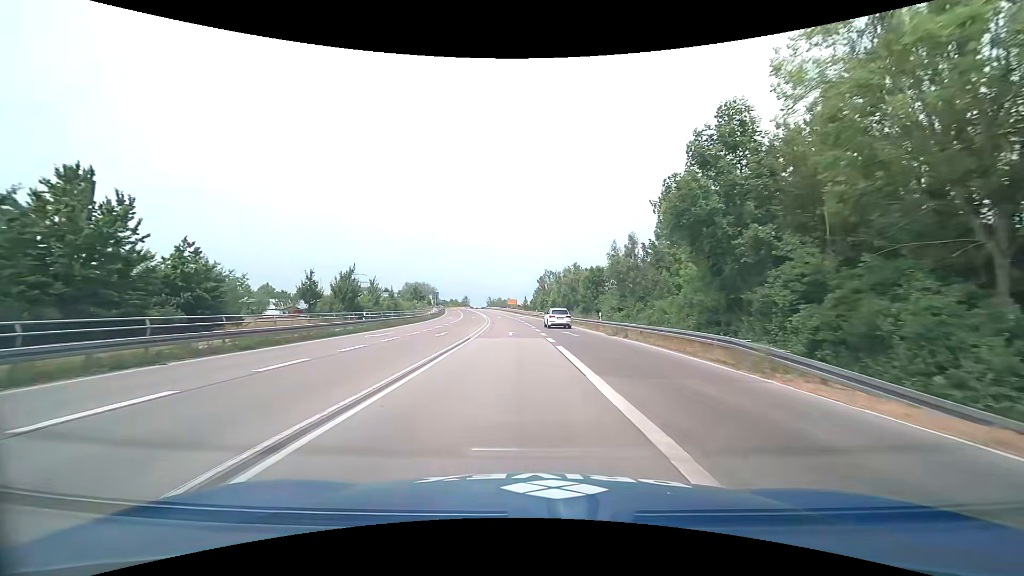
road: trunk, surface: asphalt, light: Day
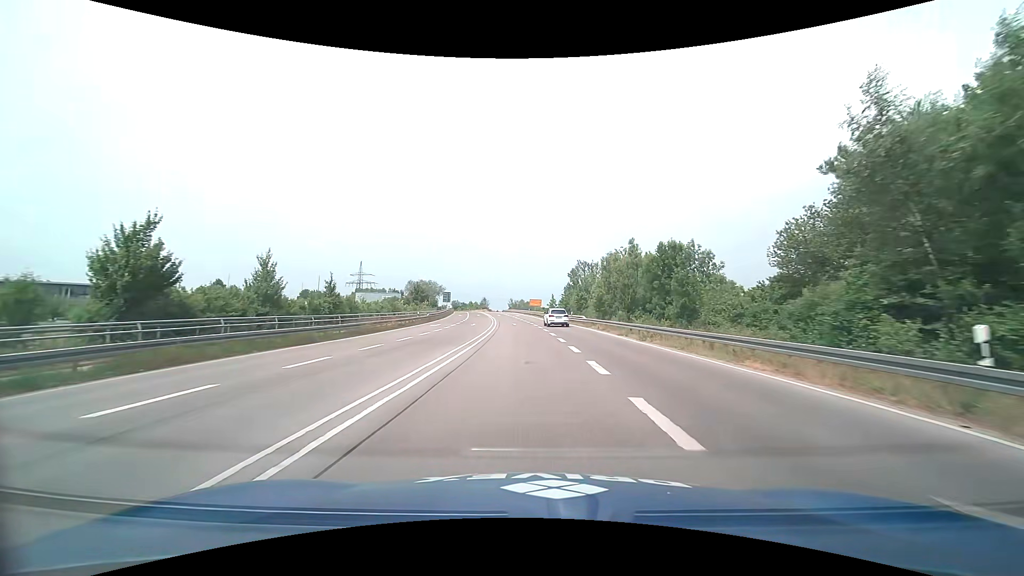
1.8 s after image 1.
(-0.9, +29.2) m; -3°
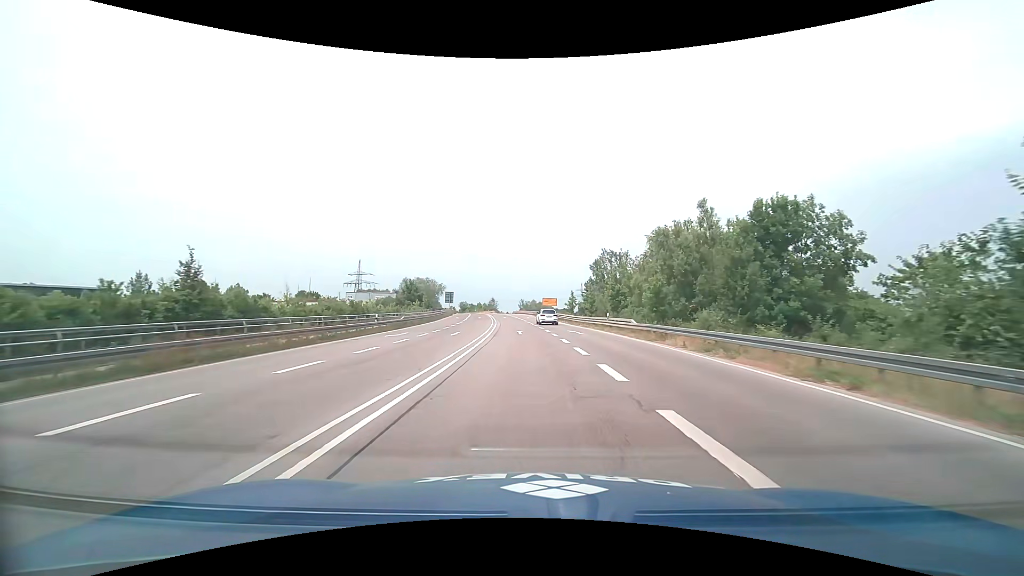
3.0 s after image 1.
(-0.3, +19.0) m; -1°
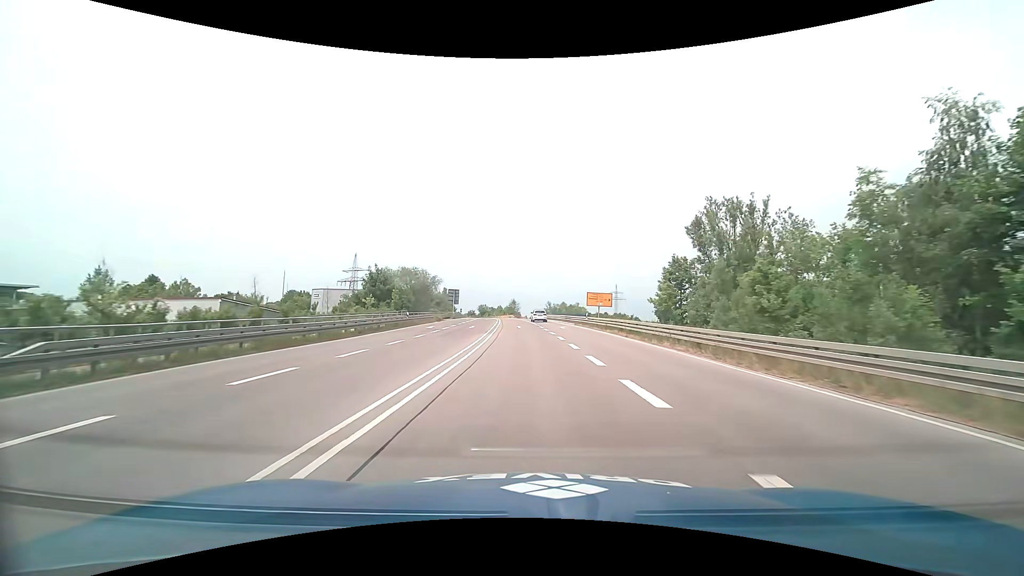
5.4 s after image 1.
(-1.0, +38.5) m; -3°
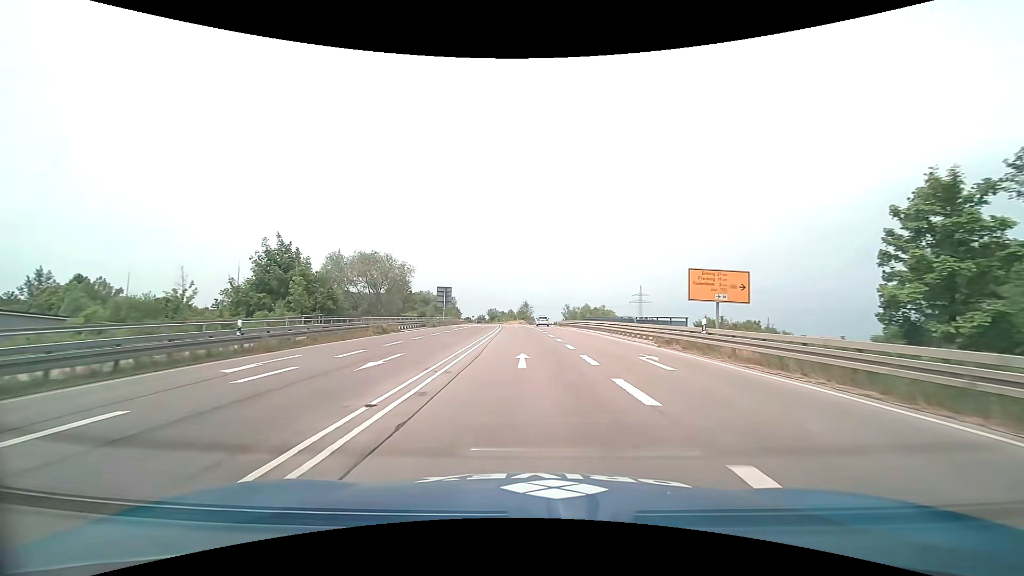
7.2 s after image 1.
(-0.5, +29.9) m; -2°
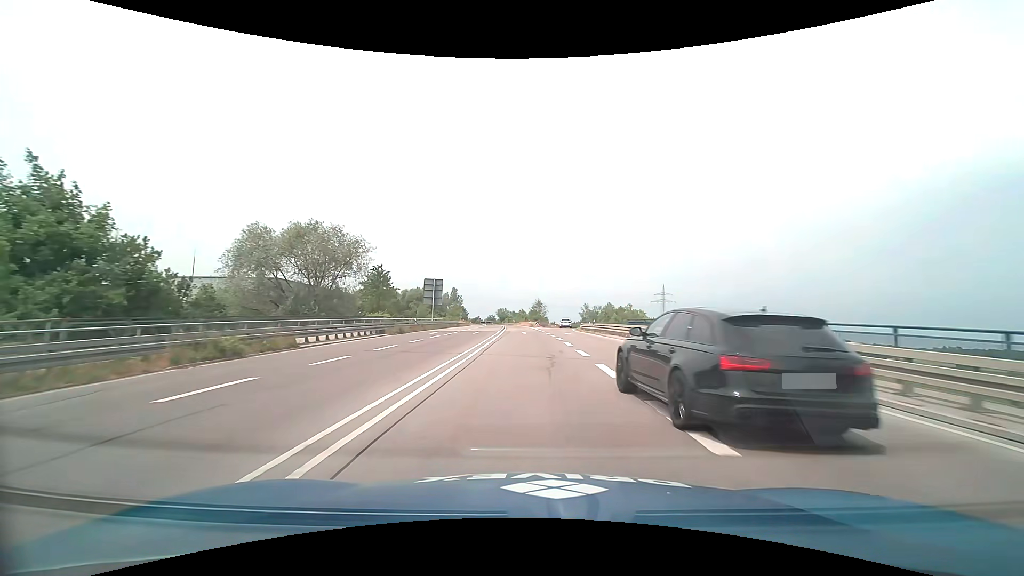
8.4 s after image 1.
(-0.3, +20.6) m; -1°
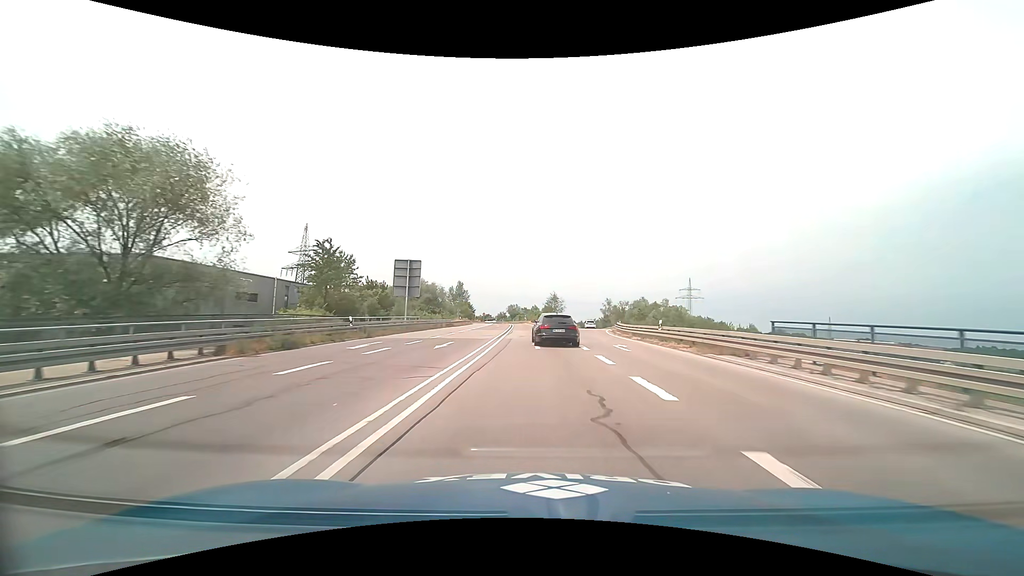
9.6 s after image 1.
(-0.3, +21.0) m; -2°
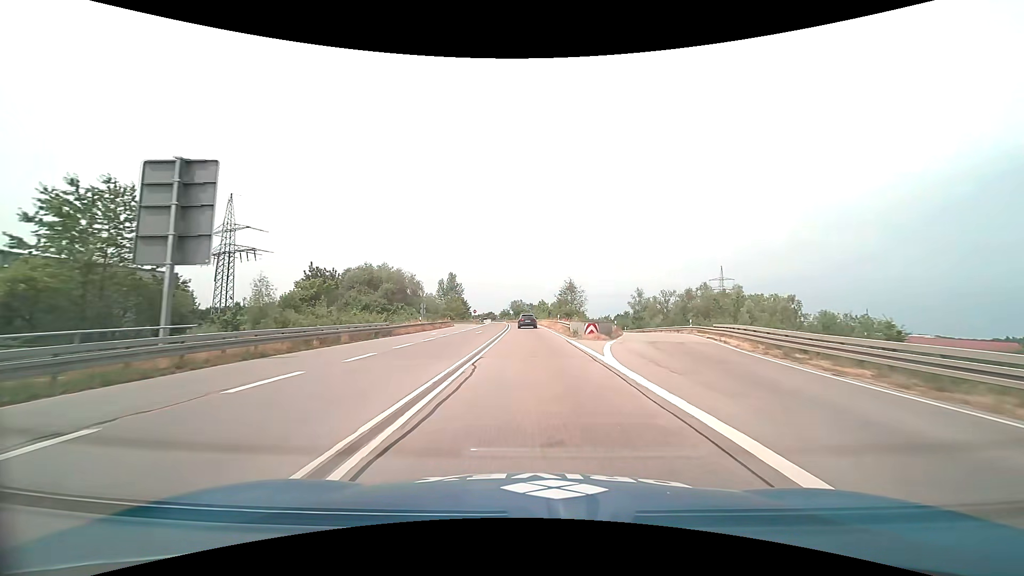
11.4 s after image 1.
(-0.1, +32.4) m; -1°
(0, +10) (0, +20) (0, +30) (-1, +40) (-1, +50) (-1, +60) (-2, +70) (-2, +80) (-3, +90) (-3, +100) m
